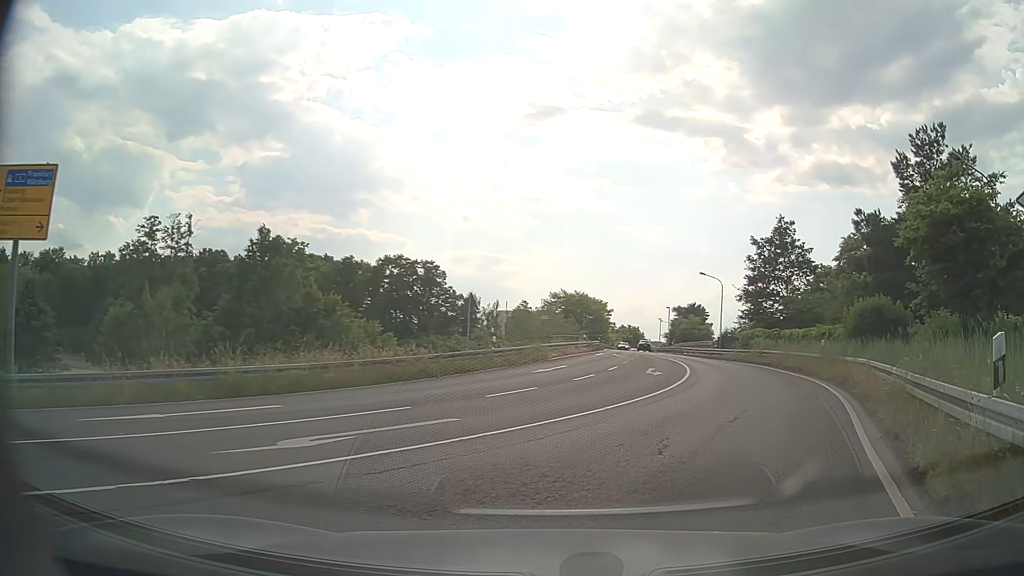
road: unclassified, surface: asphalt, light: Day
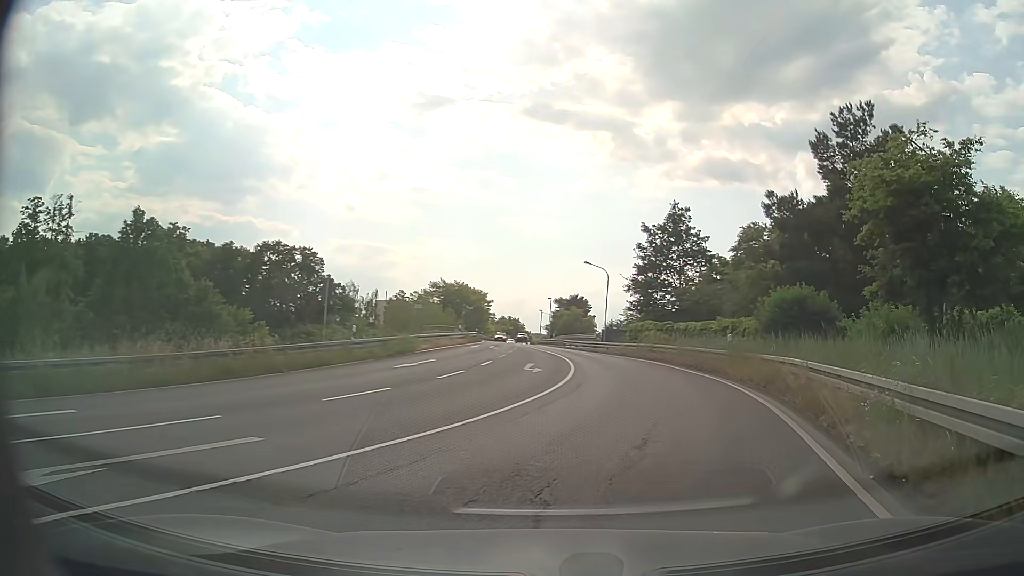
(+0.3, +3.5) m; +11°
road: primary
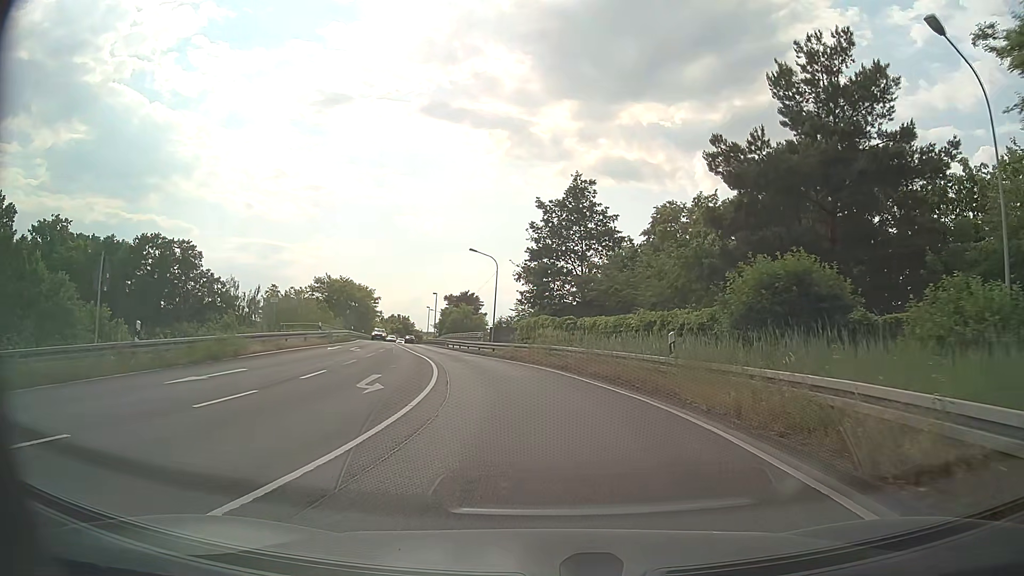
(+1.0, +8.4) m; +9°
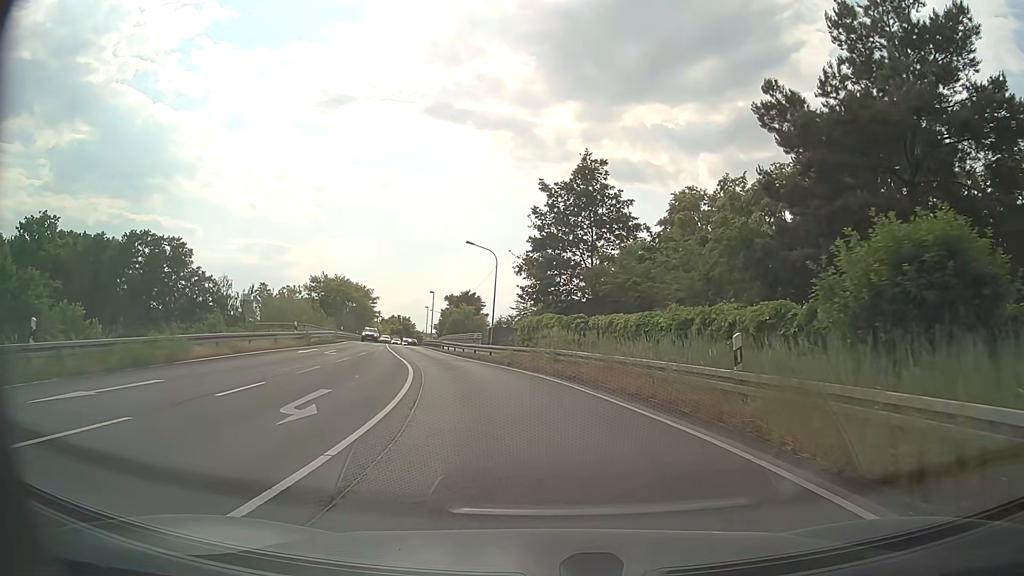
(0.0, +5.1) m; 0°
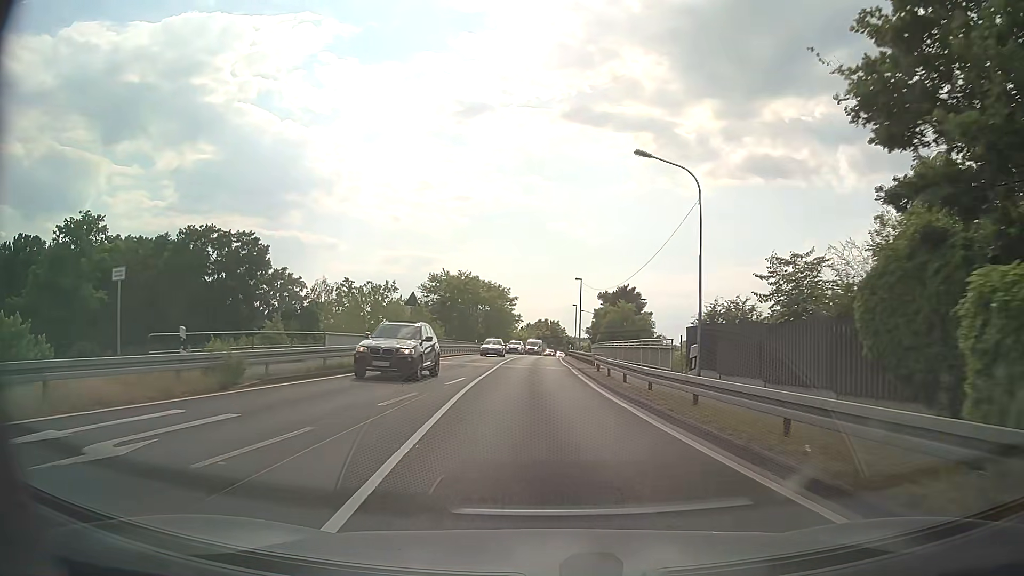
(-3.3, +25.3) m; -13°
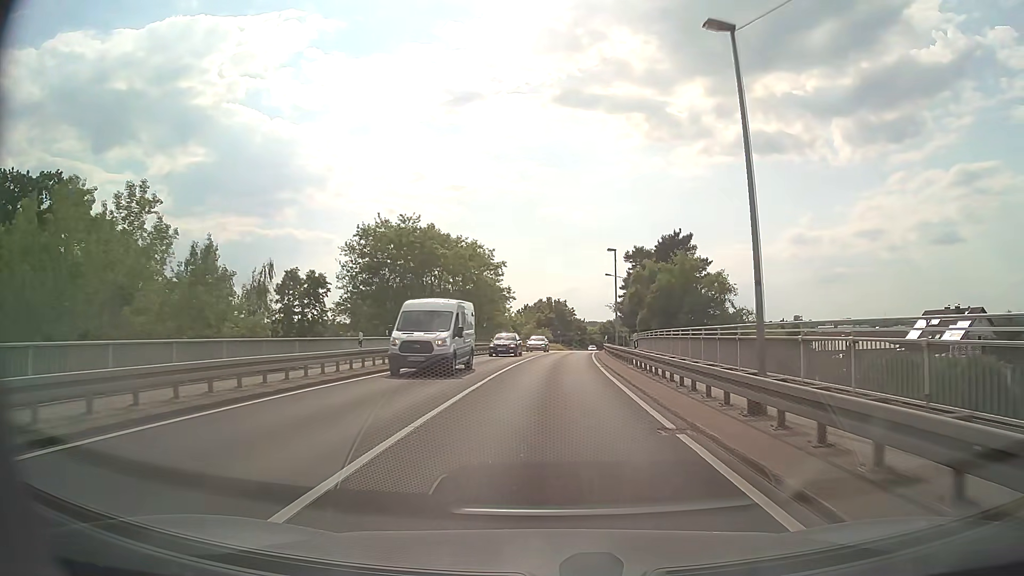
(-0.3, +42.6) m; 0°
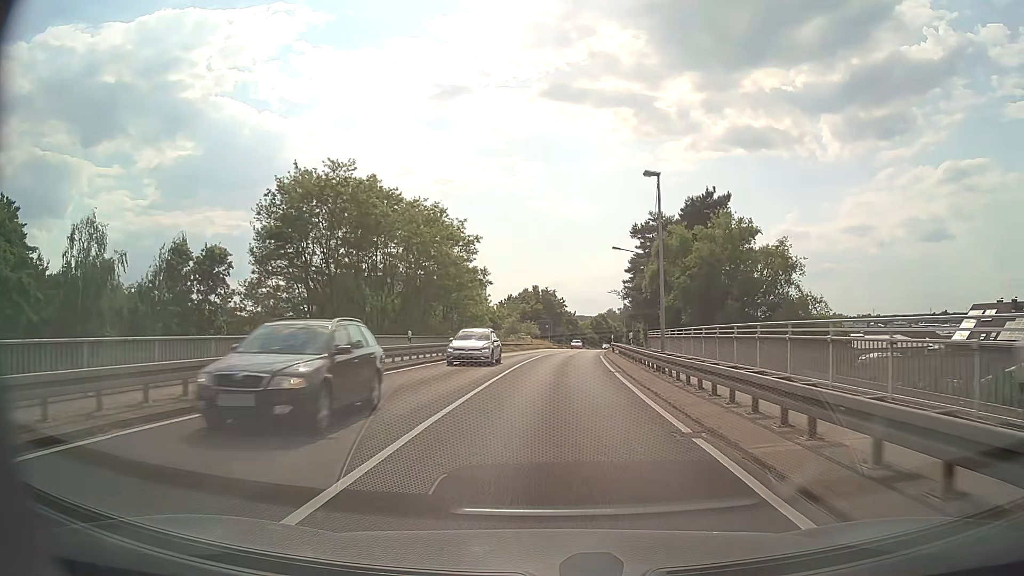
(+0.2, +18.6) m; +1°
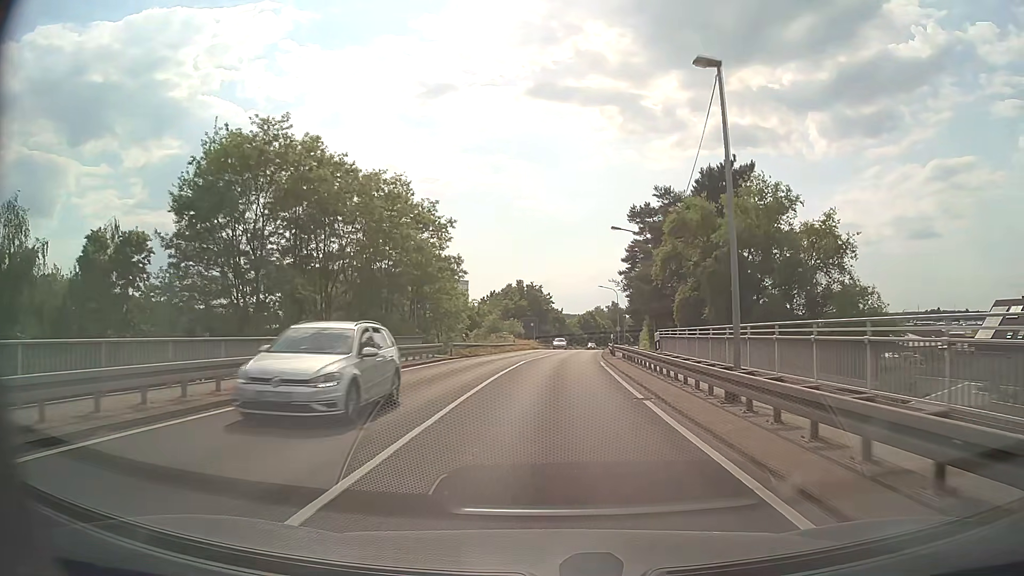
(+0.1, +9.3) m; +1°
(0, +10) (0, +20) (+1, +30) (+1, +40) (+2, +50) (+3, +60) (+4, +70) (+5, +80) (+7, +90) (+8, +100) m
